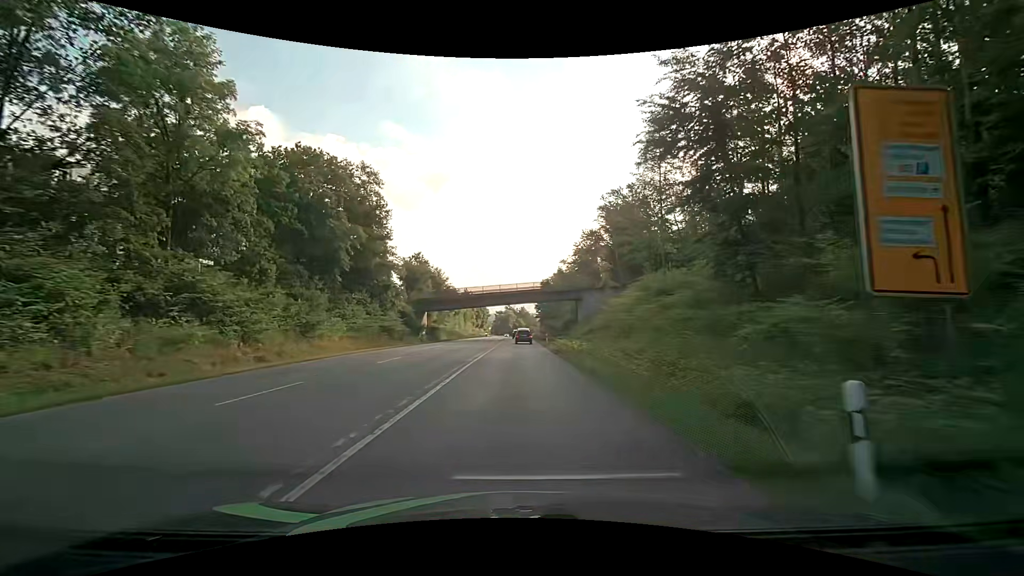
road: secondary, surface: asphalt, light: Day
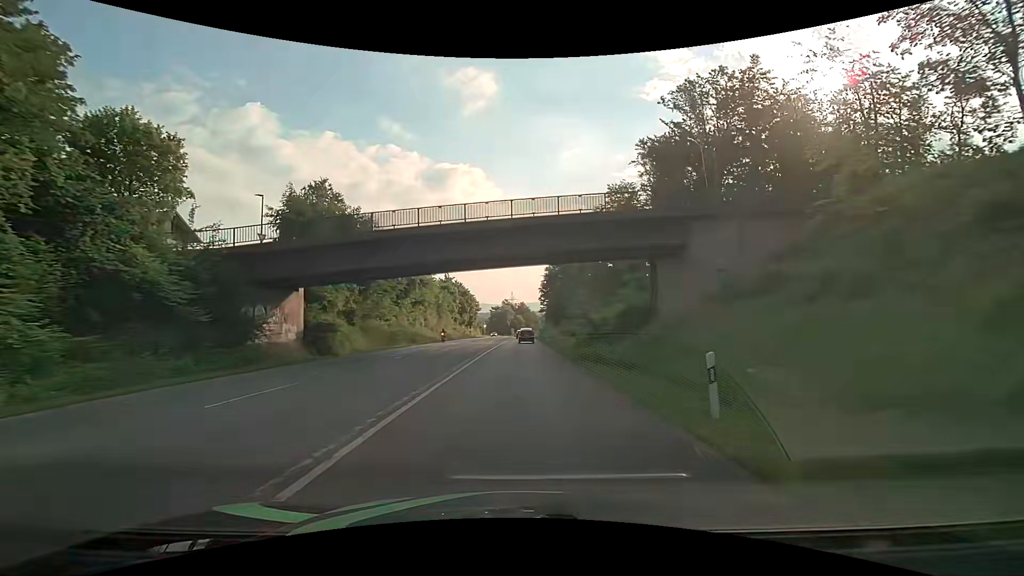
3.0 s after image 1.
(+0.1, +45.9) m; 0°
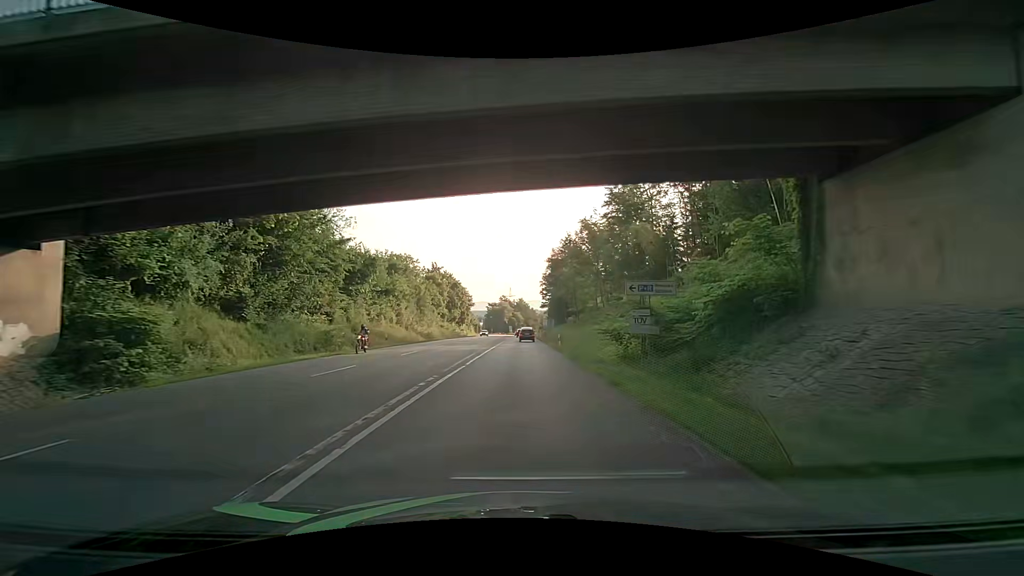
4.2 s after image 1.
(+0.1, +18.4) m; 0°
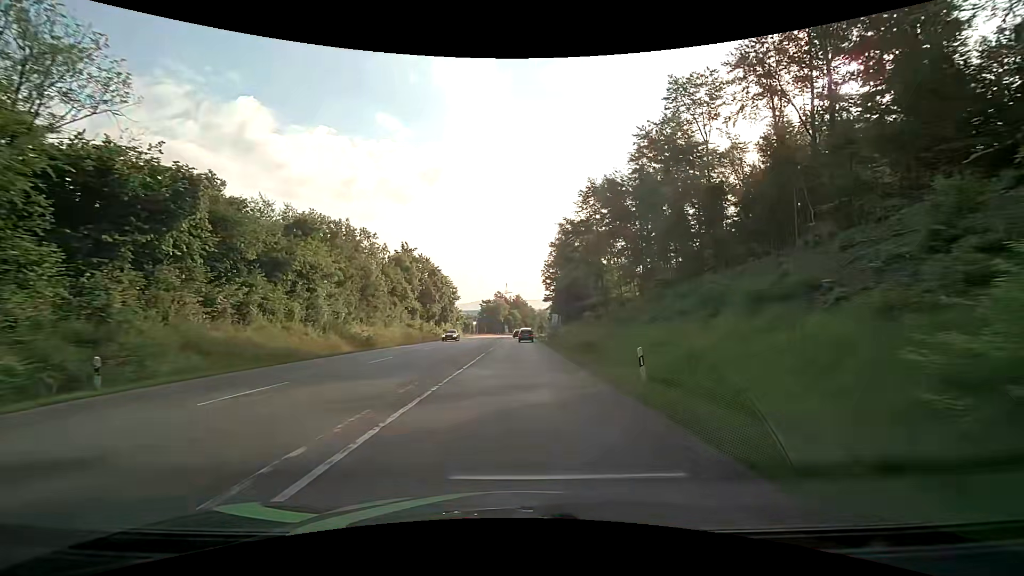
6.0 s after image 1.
(+0.1, +27.6) m; 0°
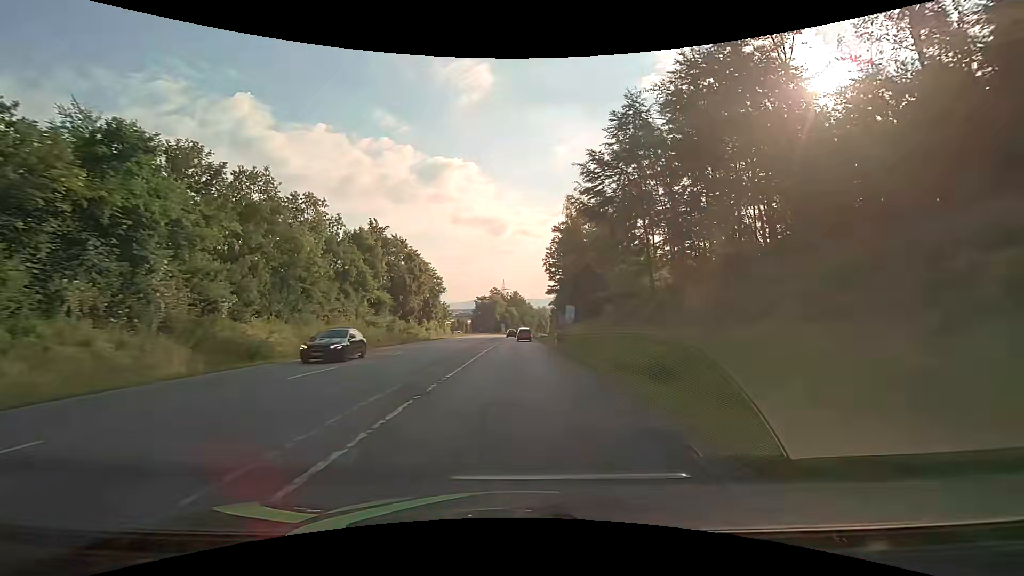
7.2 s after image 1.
(+0.1, +18.4) m; +1°
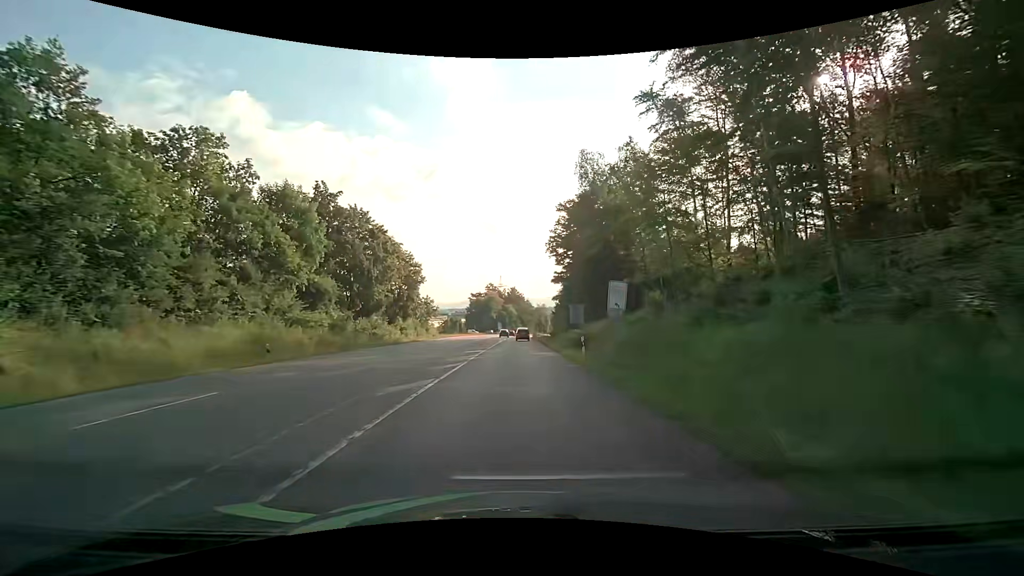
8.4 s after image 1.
(0.0, +18.4) m; 0°
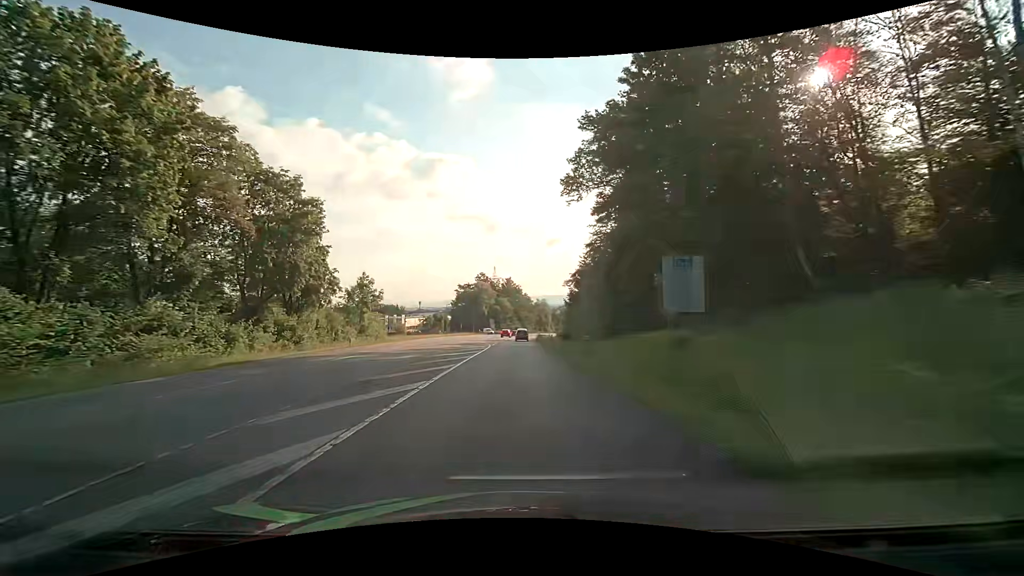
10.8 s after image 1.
(+0.2, +36.7) m; 0°
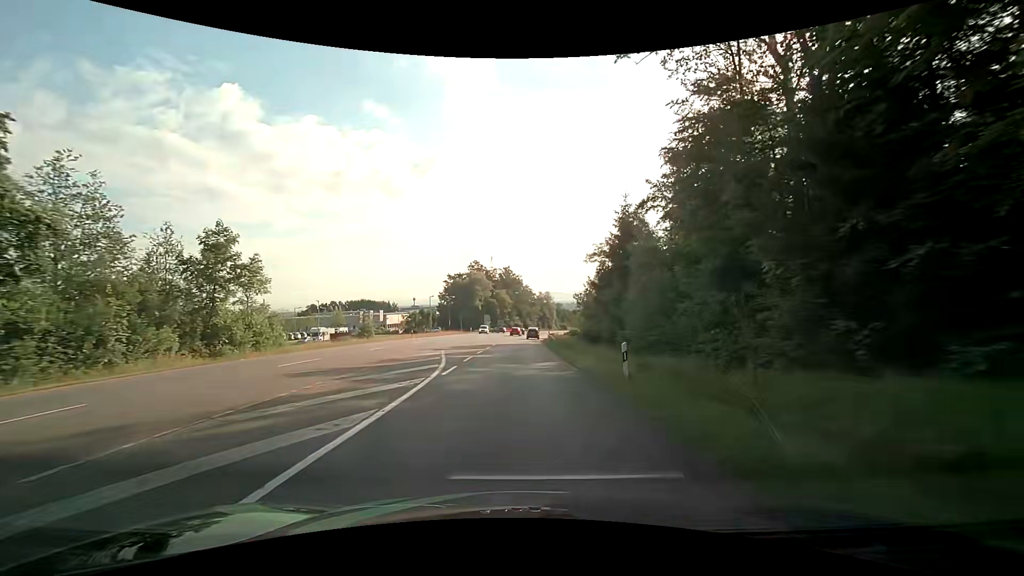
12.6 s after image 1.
(+0.1, +27.5) m; 0°
(0, +10) (0, +20) (0, +30) (0, +40) (0, +50) (+1, +60) (+1, +70) (+2, +80) (+3, +90) (+4, +100) m
